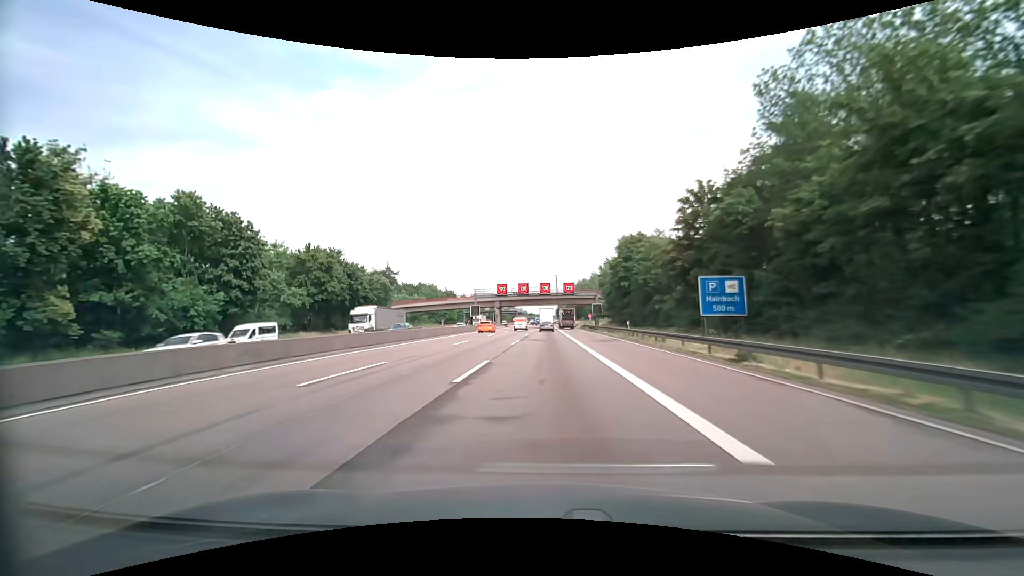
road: motorway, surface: asphalt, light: Day
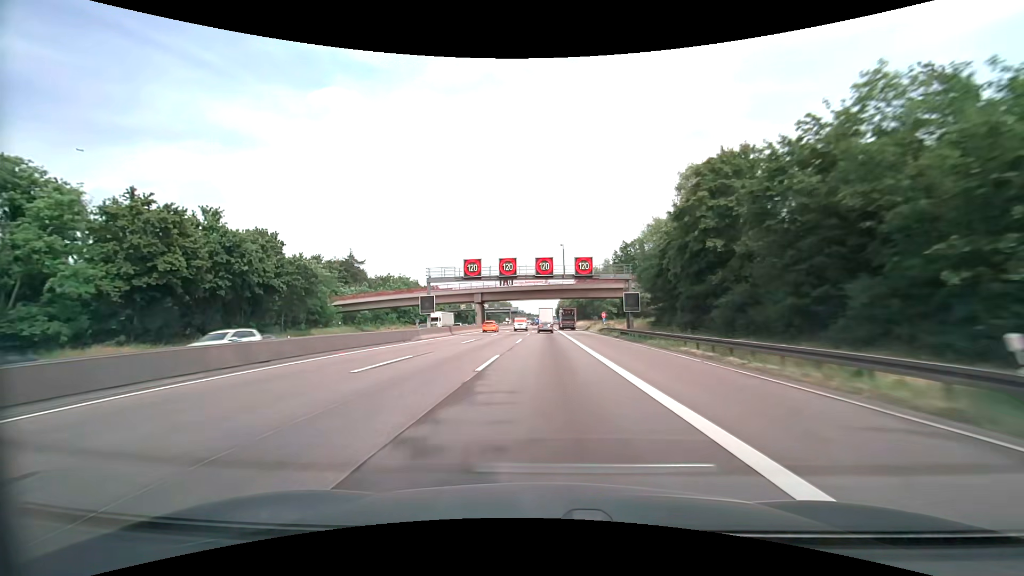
(+0.1, +32.9) m; 0°
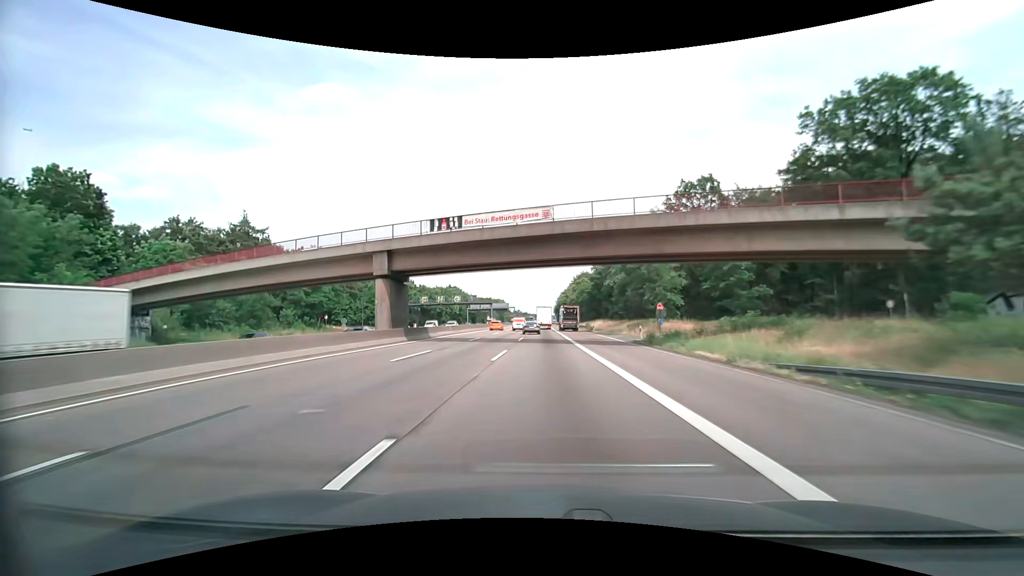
(+0.1, +49.9) m; 0°
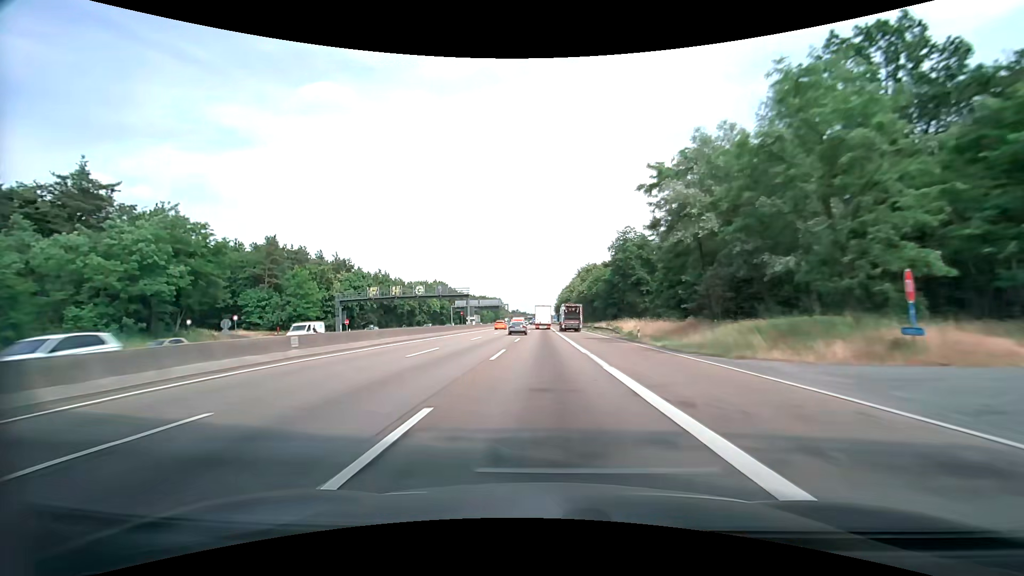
(0.0, +33.5) m; 0°
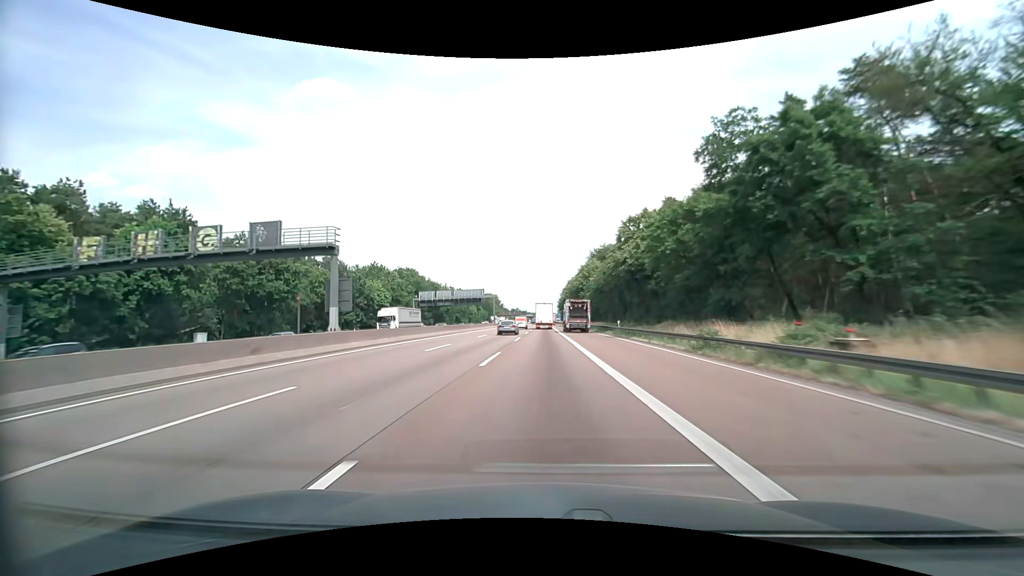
(+0.2, +50.6) m; 0°
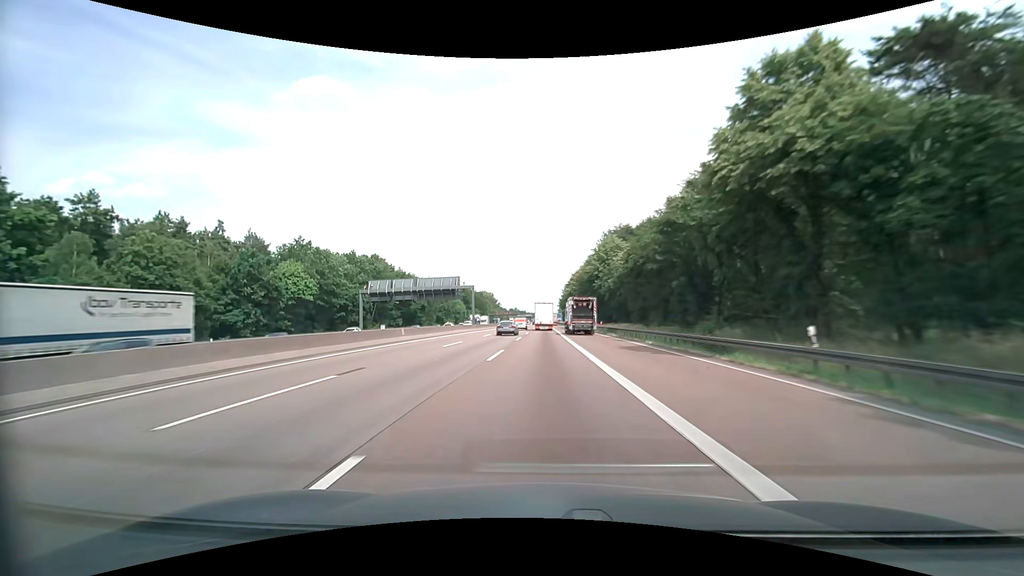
(0.0, +33.8) m; 0°
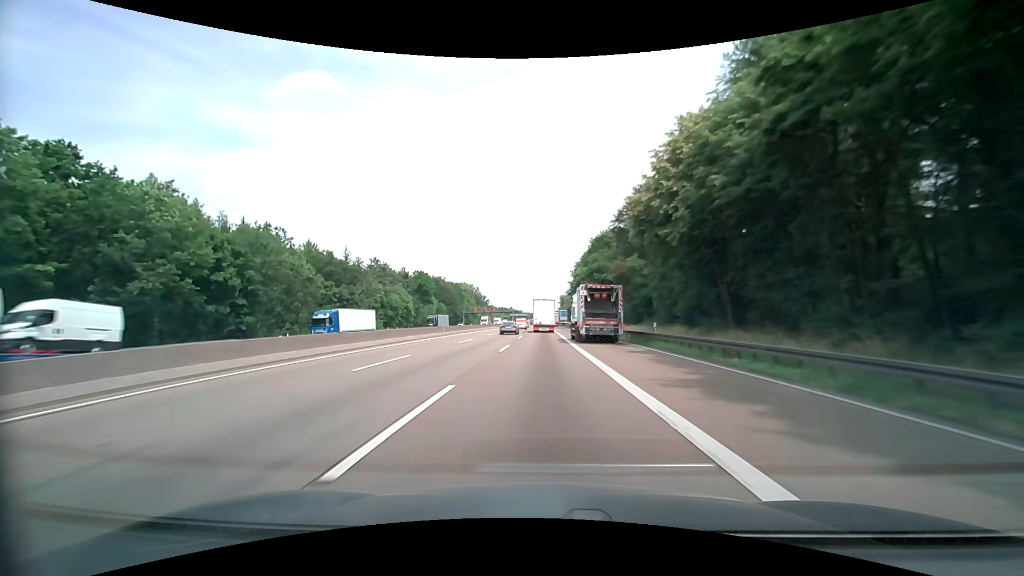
(+0.1, +84.3) m; 0°
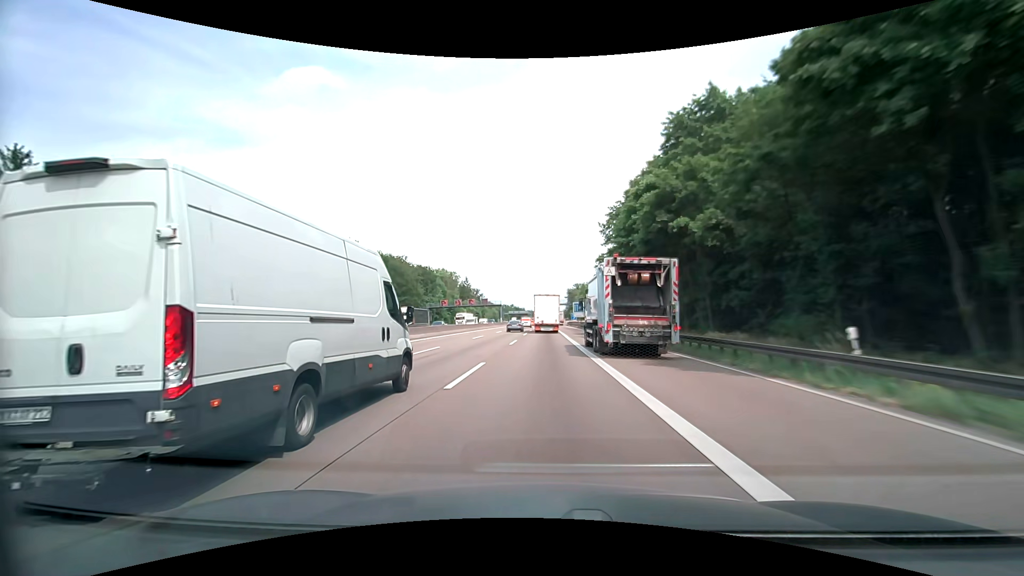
(+0.1, +66.2) m; 0°
(0, +10) (0, +20) (0, +30) (0, +40) (0, +50) (0, +60) (0, +70) (0, +80) (0, +90) (0, +100) m
